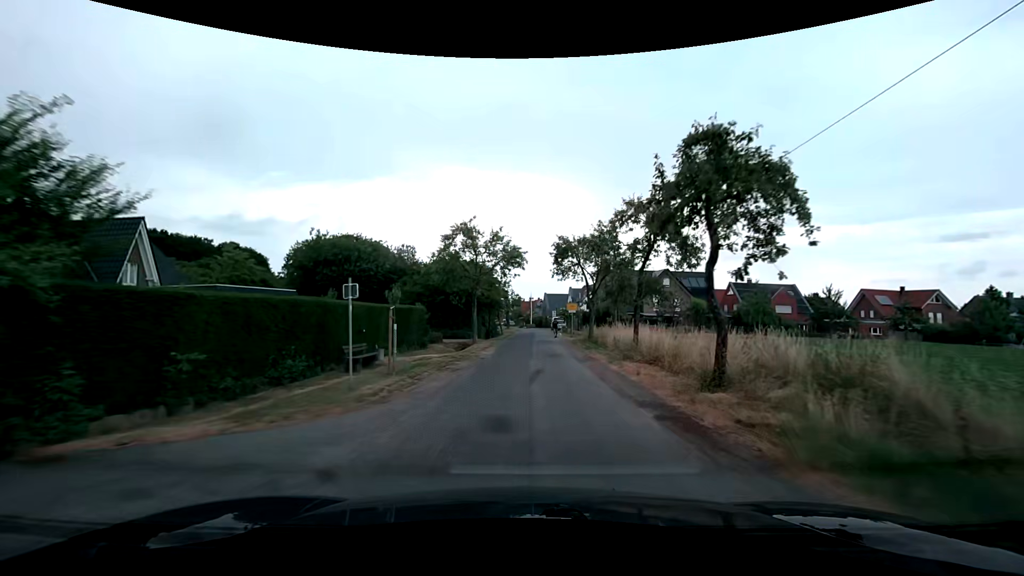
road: unclassified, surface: asphalt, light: Day
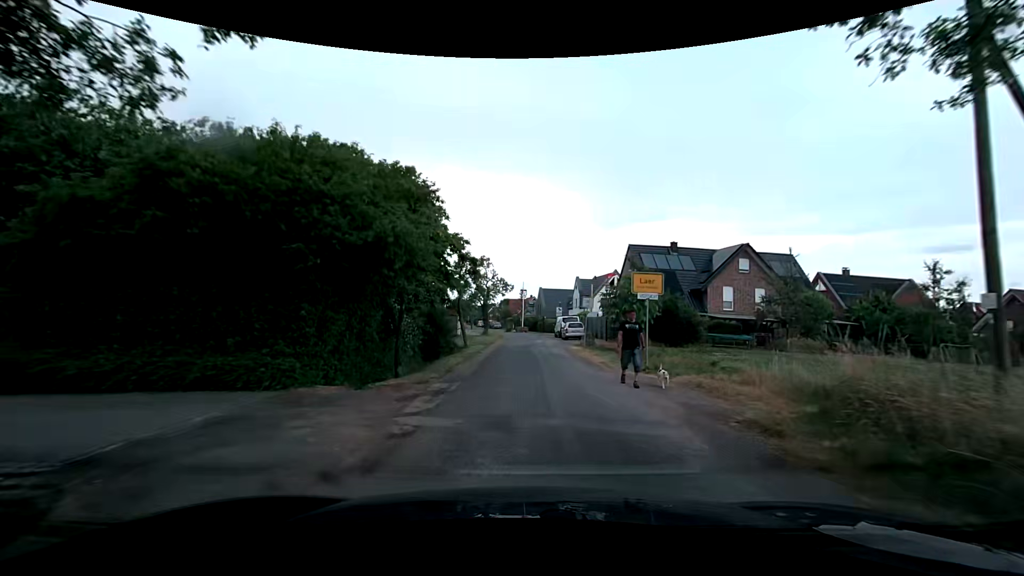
(+0.1, +28.7) m; +1°
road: residential
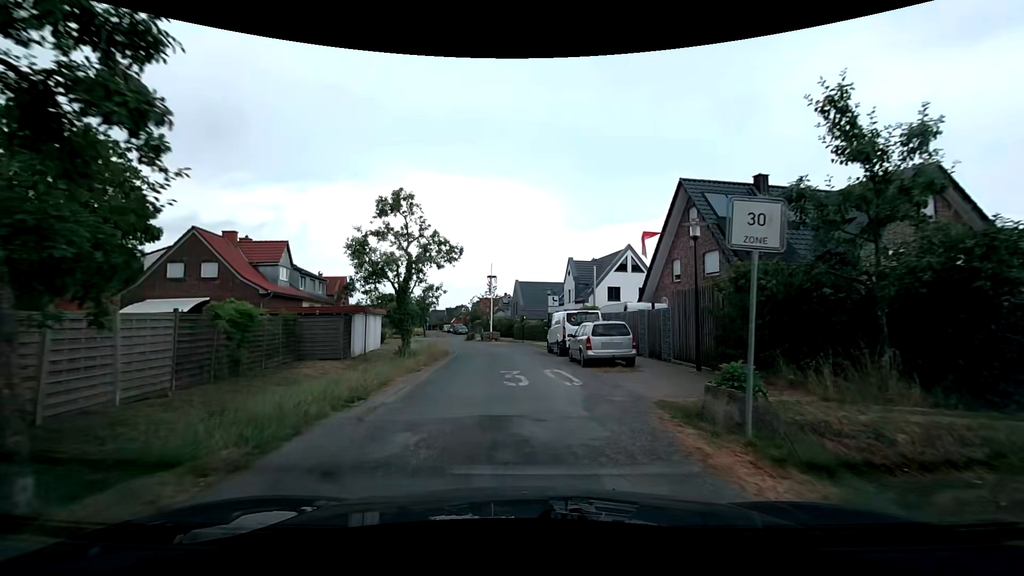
(+0.5, +23.8) m; +3°
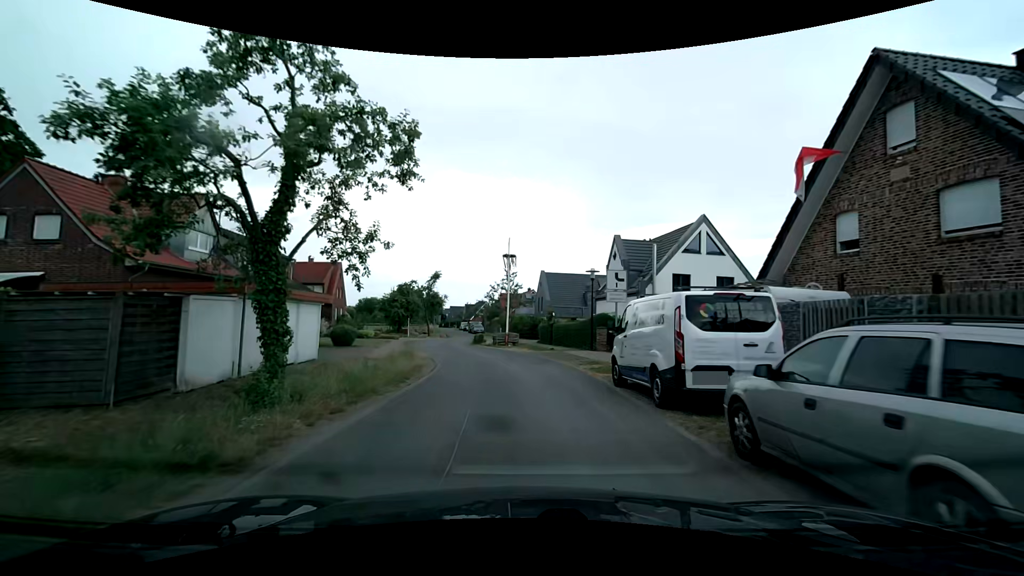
(-0.2, +13.2) m; -2°
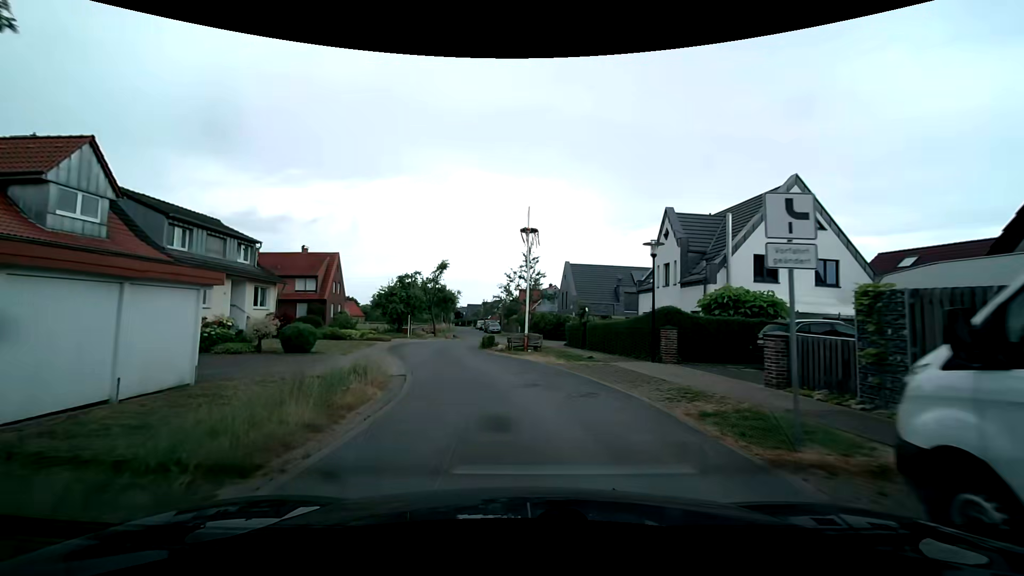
(-0.2, +8.6) m; -2°
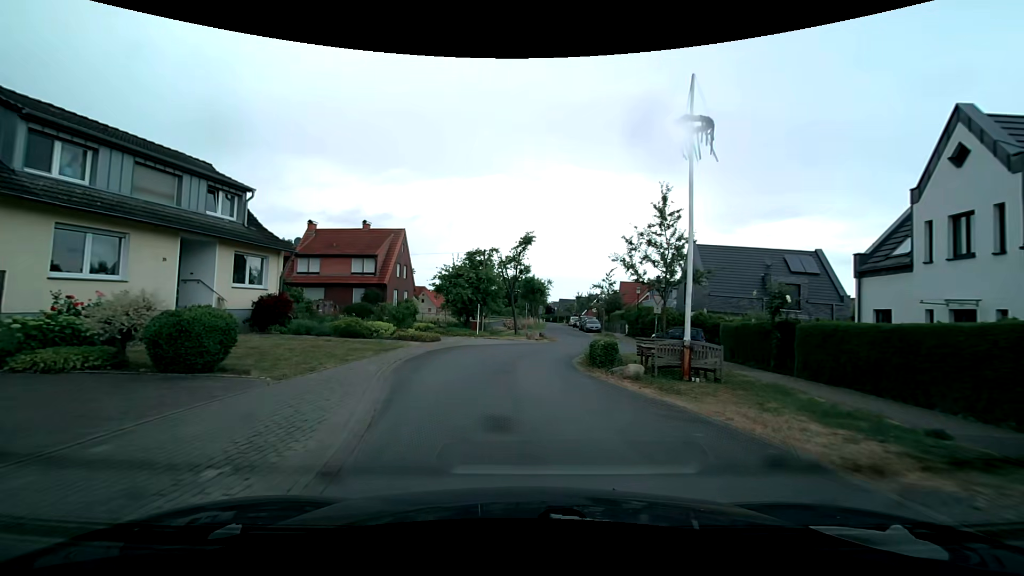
(-1.2, +12.7) m; -11°
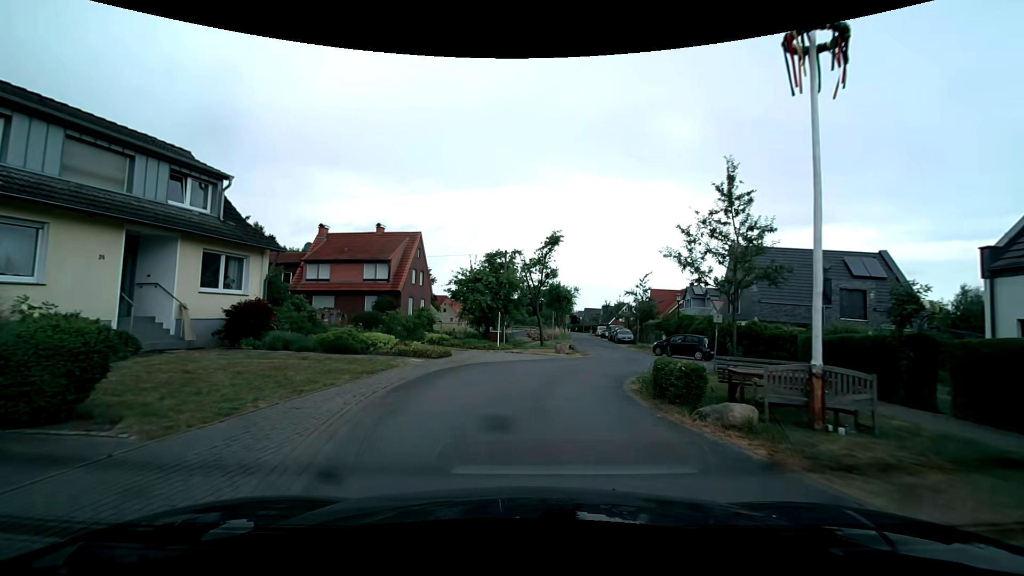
(0.0, +3.9) m; -3°
